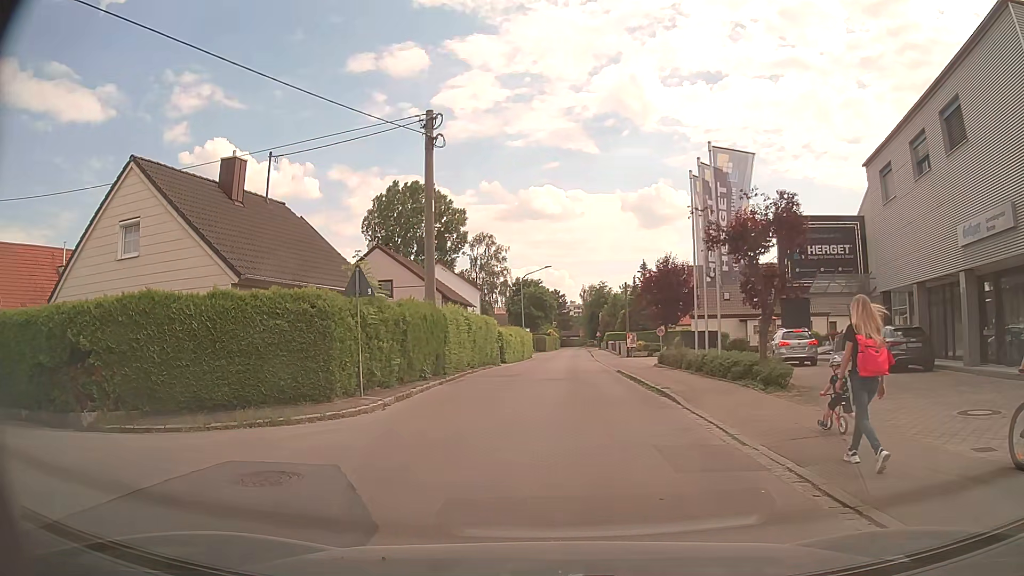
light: Day
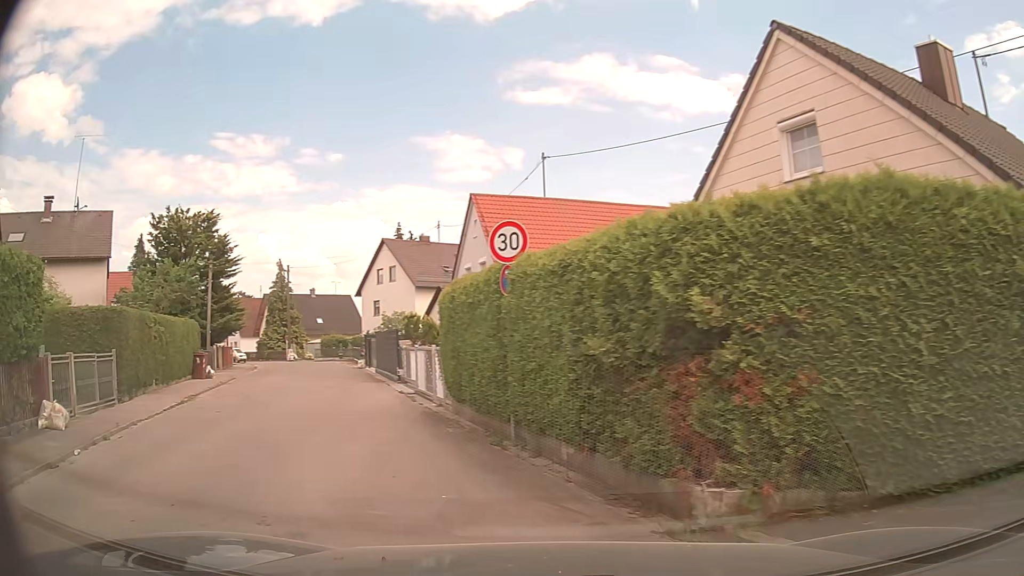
(-3.9, +7.8) m; -58°
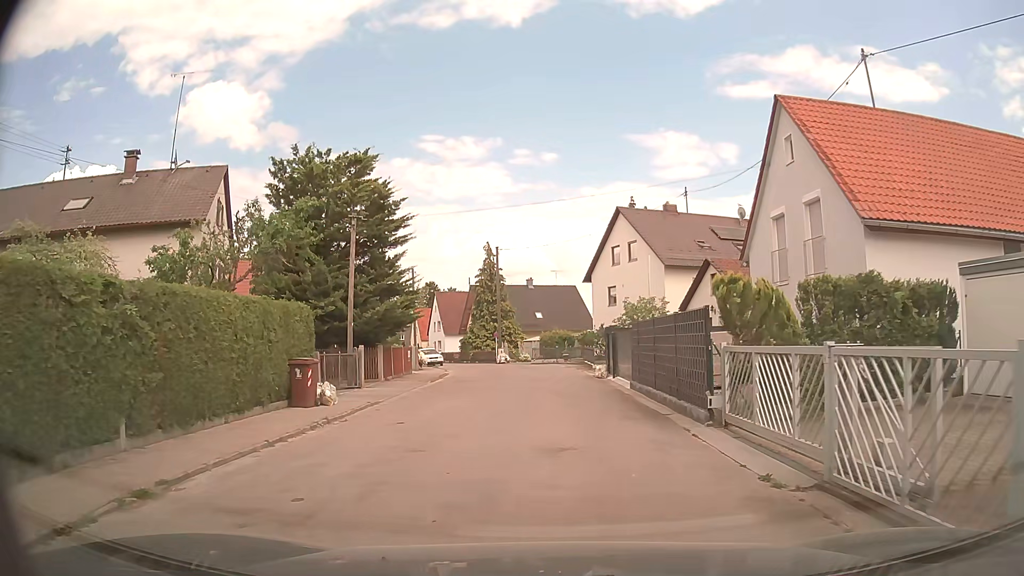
(-3.5, +12.8) m; -19°
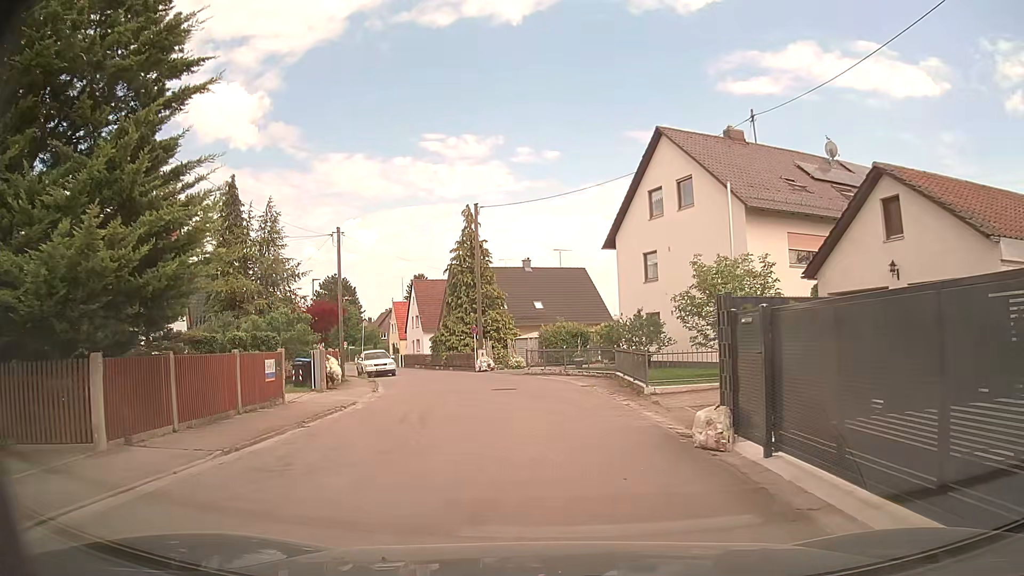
(+0.2, +17.4) m; -1°
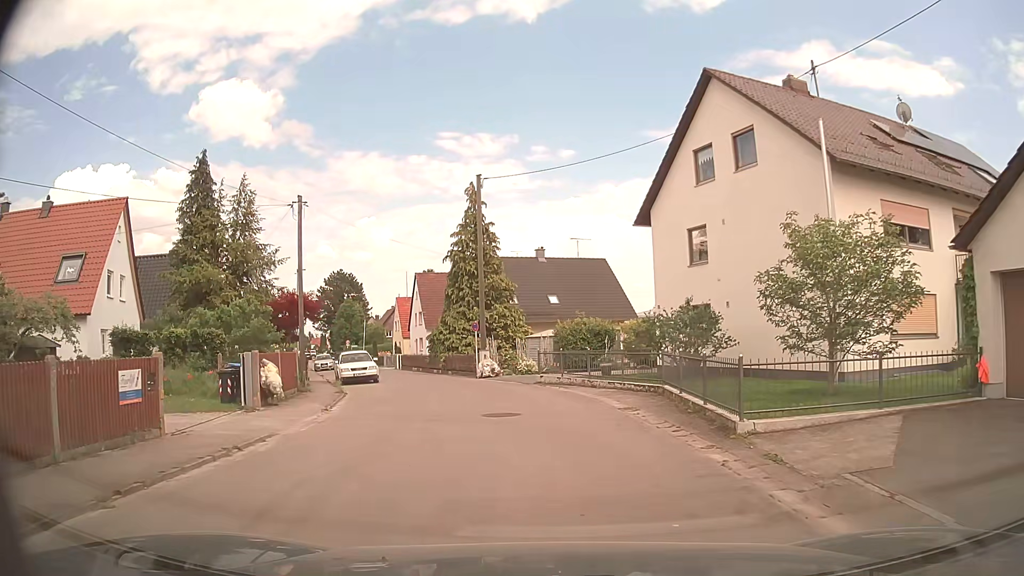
(0.0, +6.7) m; 0°
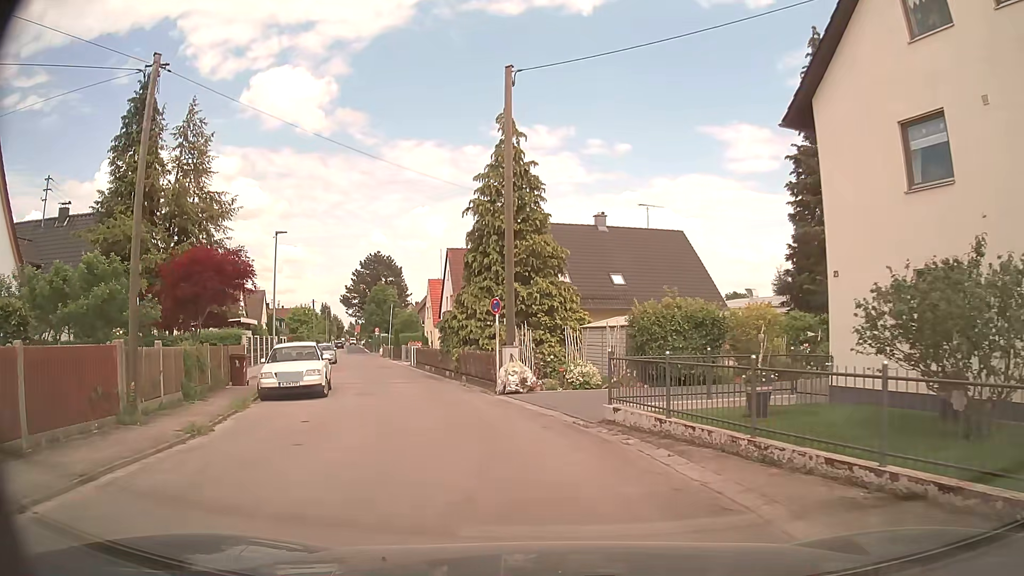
(-0.5, +12.6) m; -5°
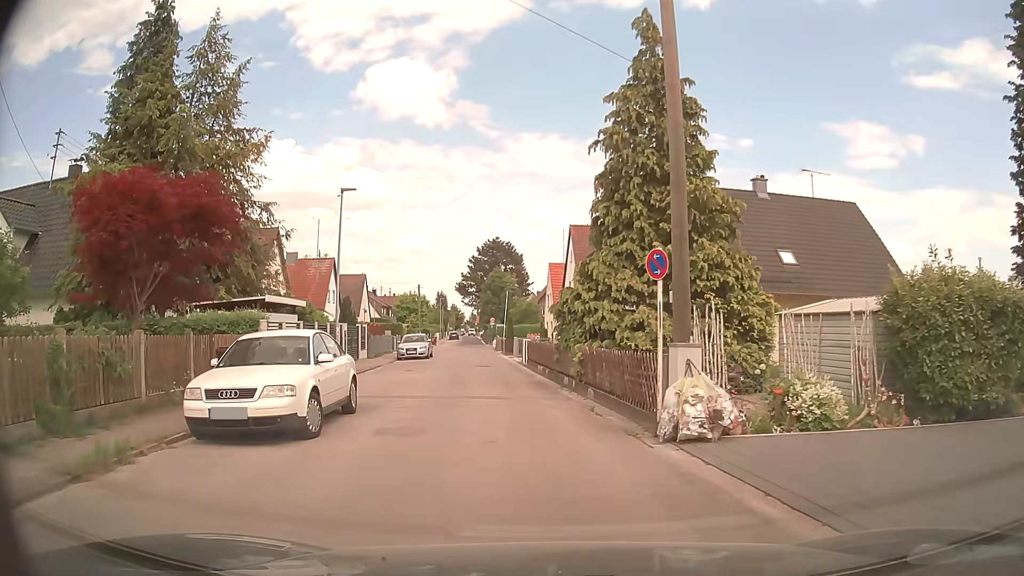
(-0.9, +8.9) m; -10°
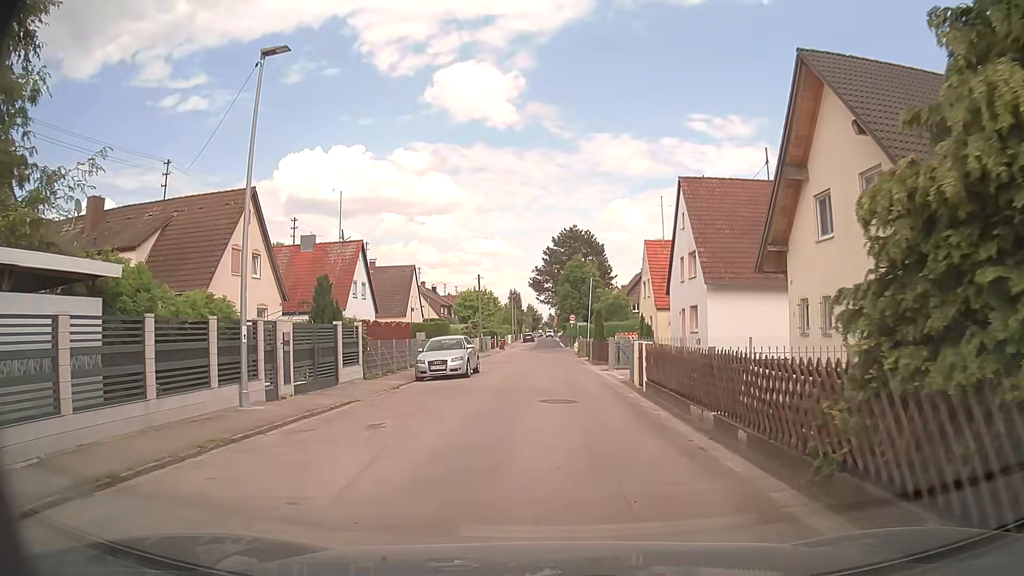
(-1.2, +15.5) m; -7°
(0, +10) (0, +20) (0, +30) (0, +40) (0, +50) (-1, +60) (-1, +70) (0, +80) (0, +90) (0, +100) m
